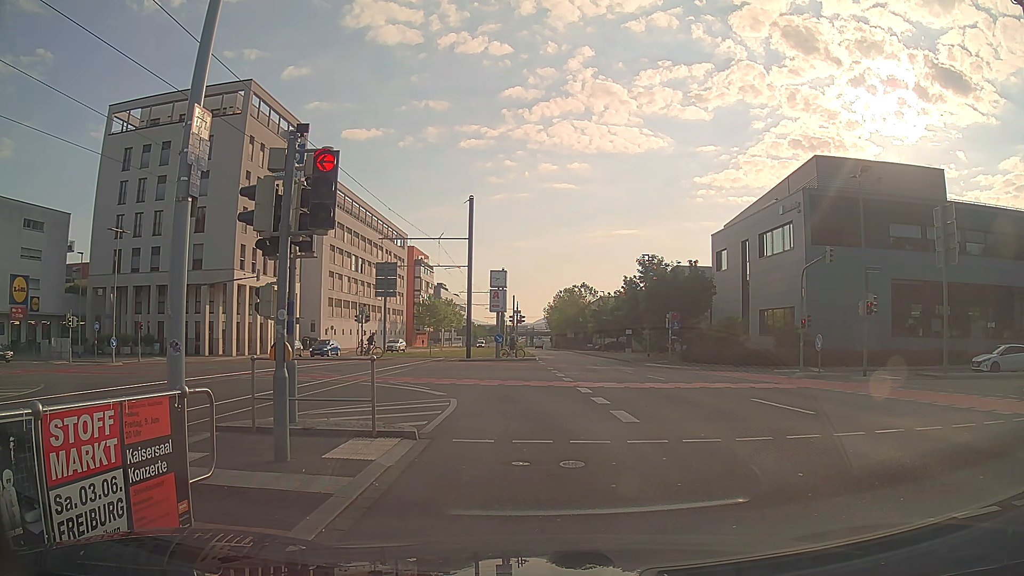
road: secondary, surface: asphalt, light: Day
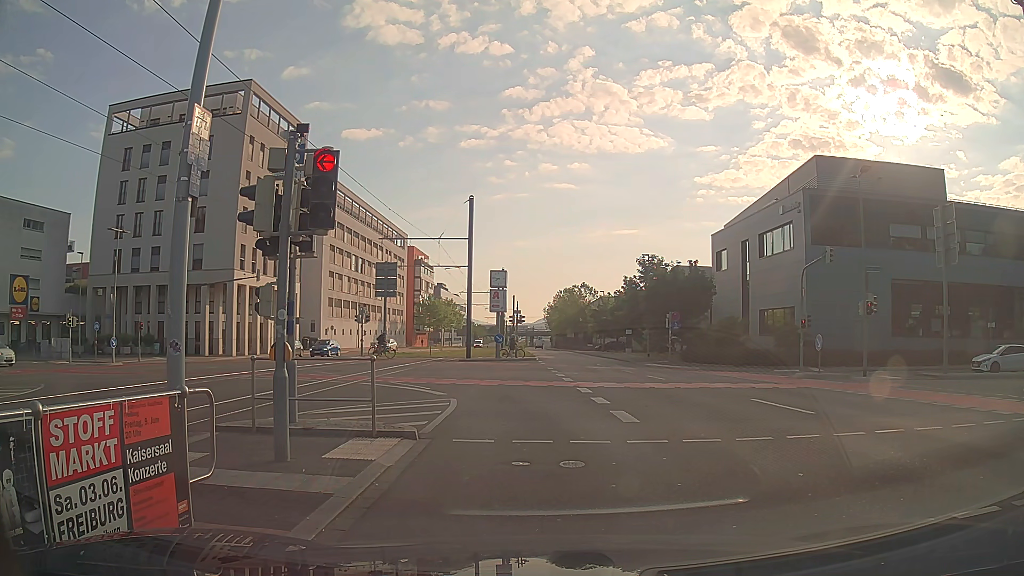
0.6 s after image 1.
(0.0, 0.0) m; 0°
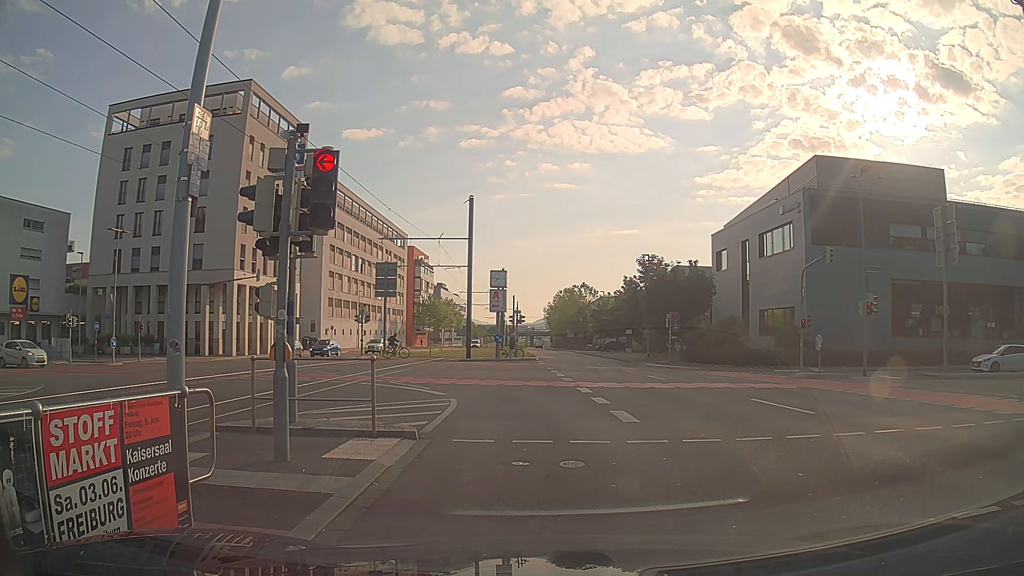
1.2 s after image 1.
(0.0, 0.0) m; 0°
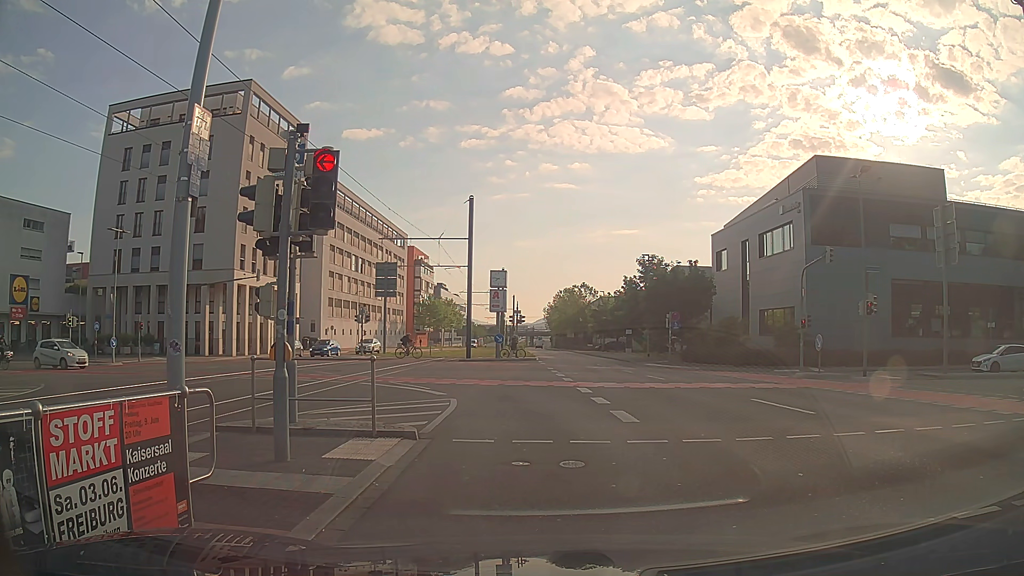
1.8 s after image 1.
(0.0, 0.0) m; 0°
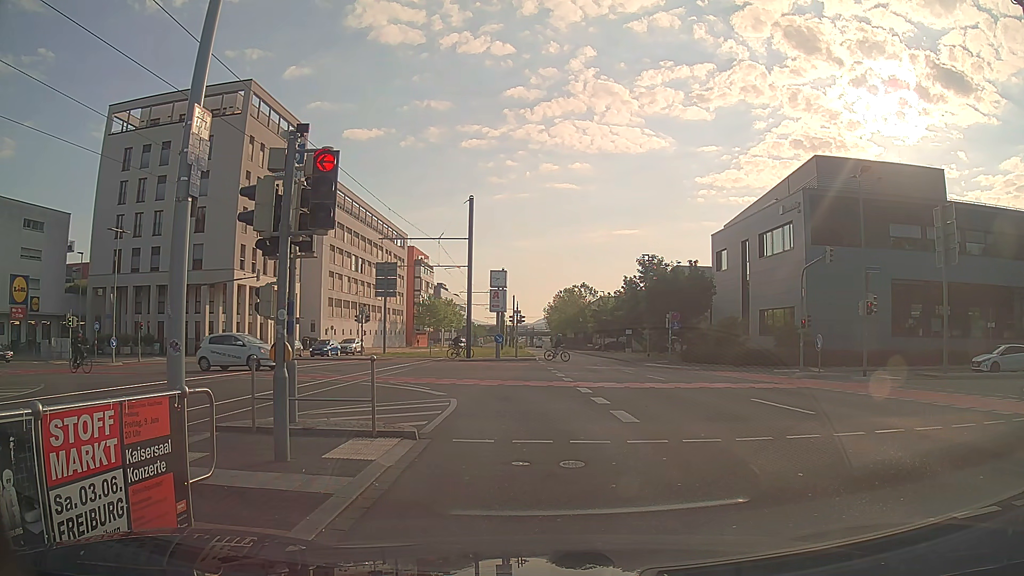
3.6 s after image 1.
(0.0, 0.0) m; 0°
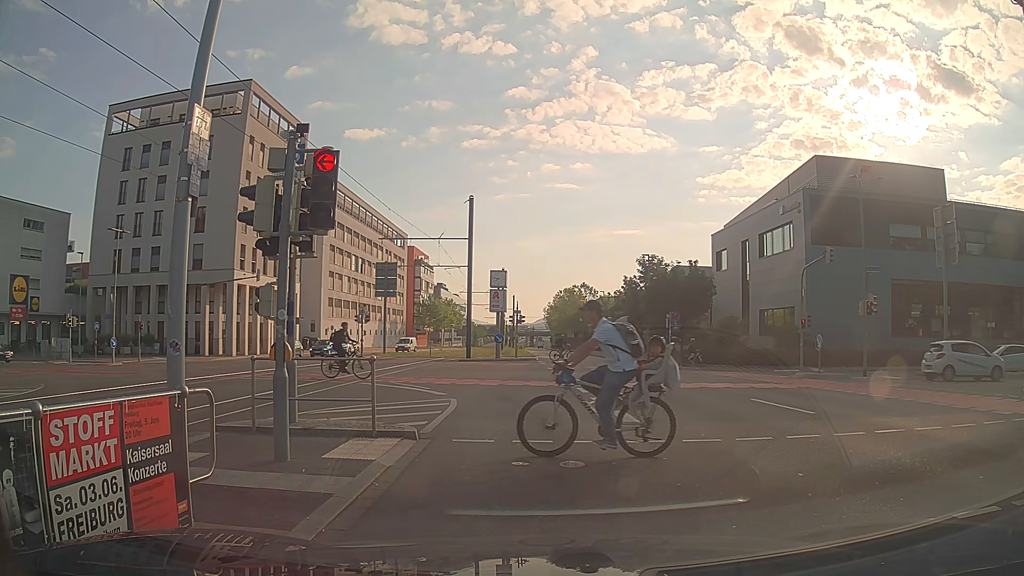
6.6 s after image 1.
(0.0, 0.0) m; 0°
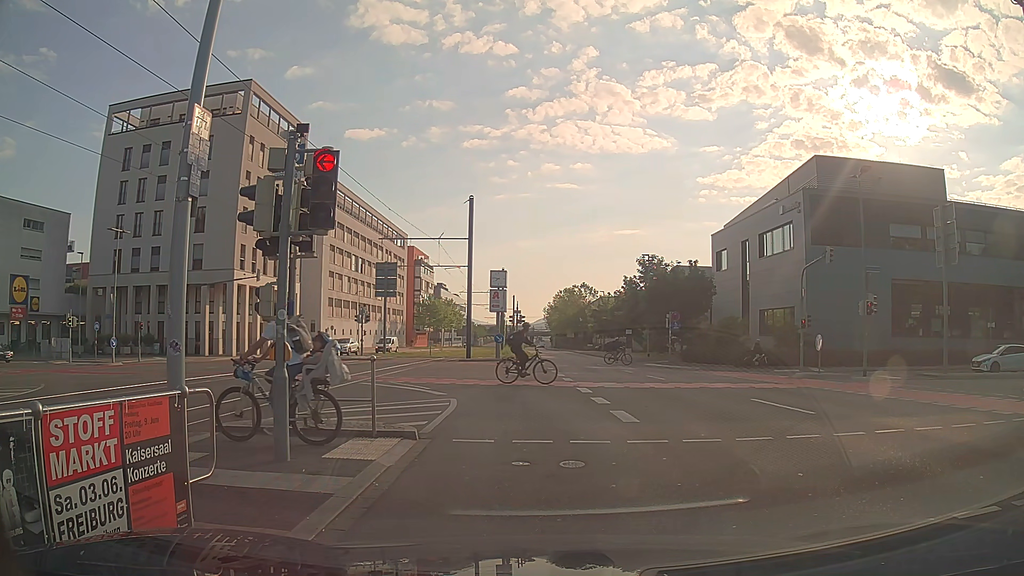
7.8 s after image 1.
(0.0, 0.0) m; 0°
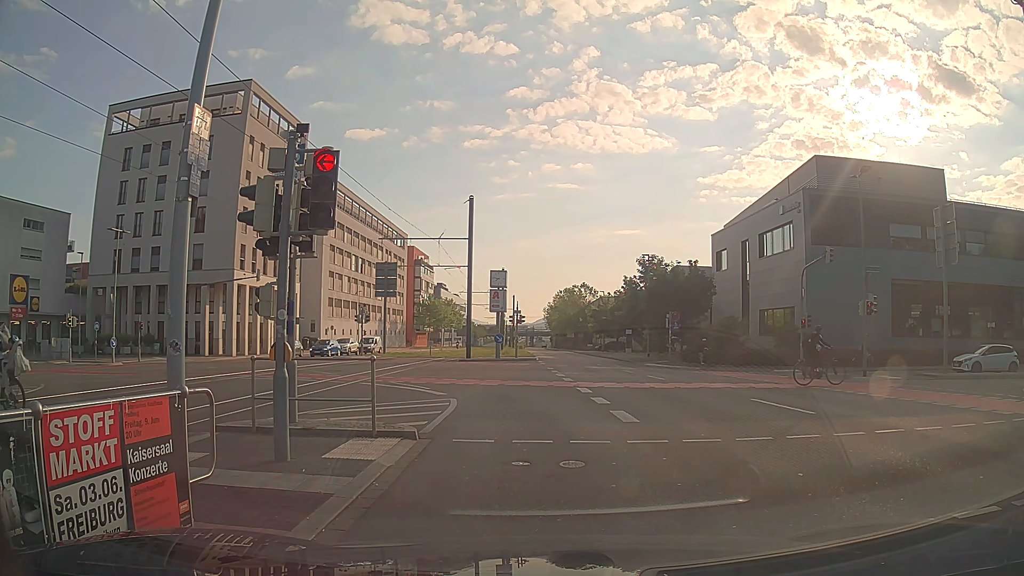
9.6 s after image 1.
(0.0, 0.0) m; 0°
